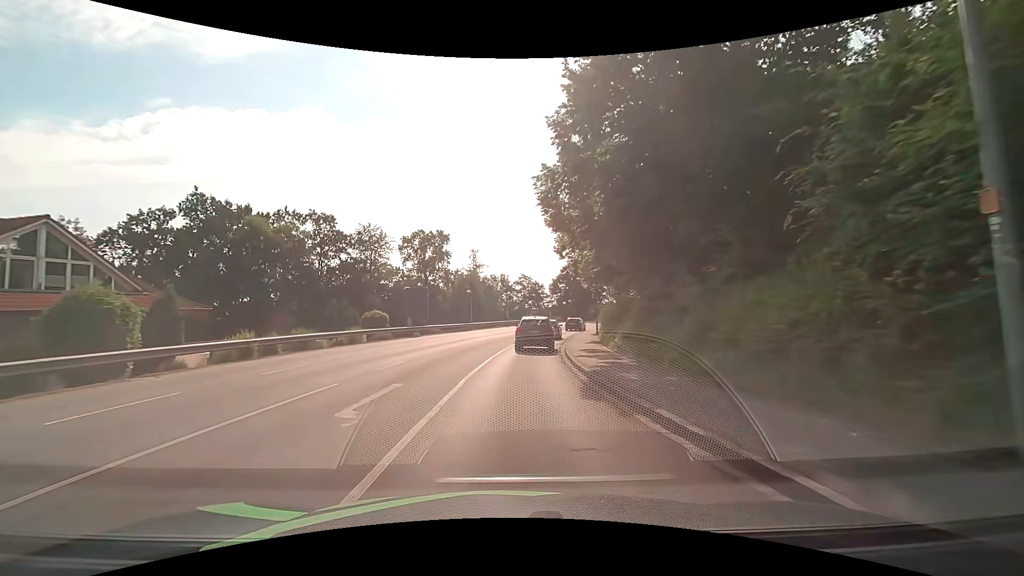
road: tertiary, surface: asphalt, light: Day
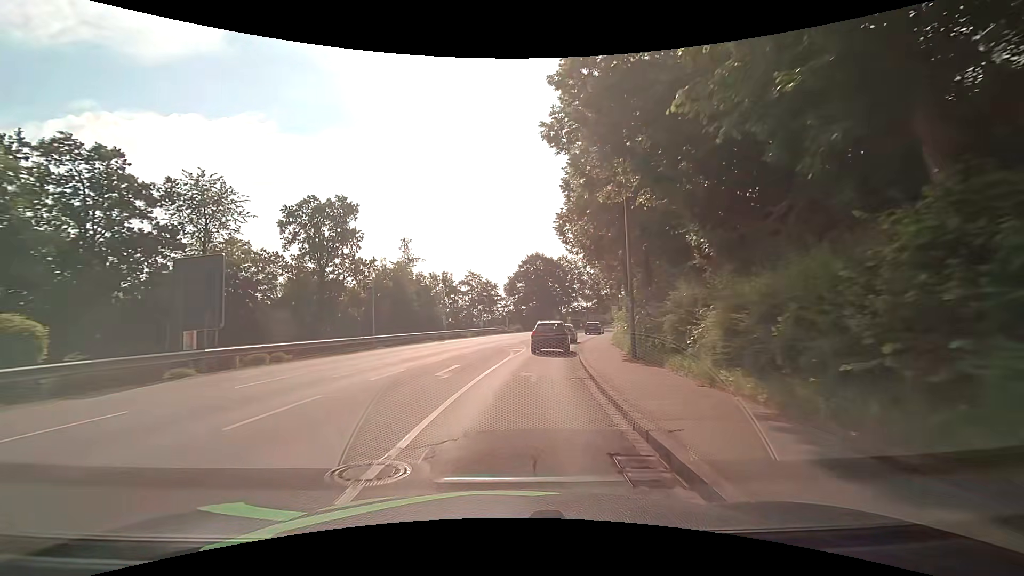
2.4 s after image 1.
(+1.0, +24.6) m; +5°
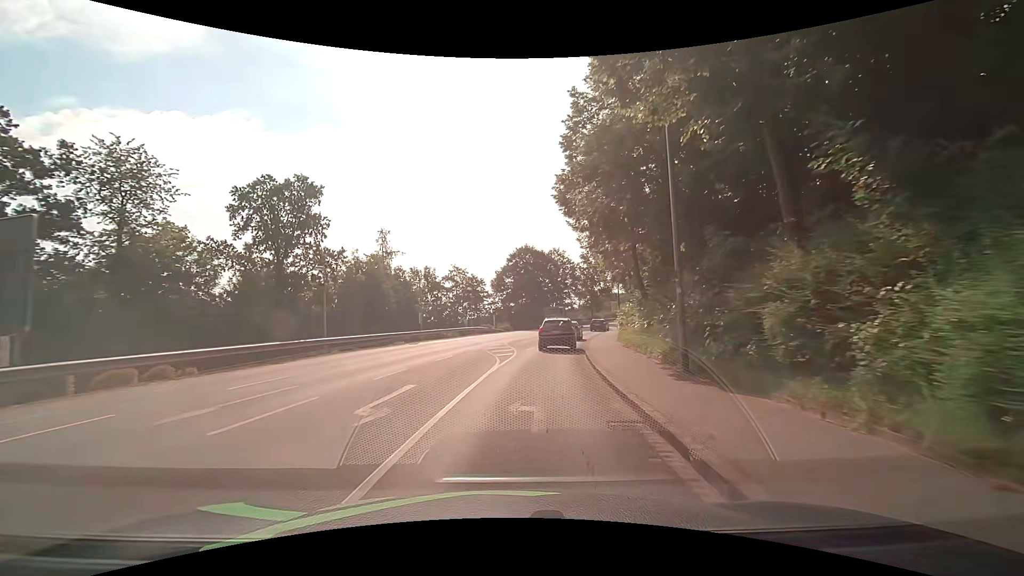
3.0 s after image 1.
(+0.1, +6.4) m; 0°
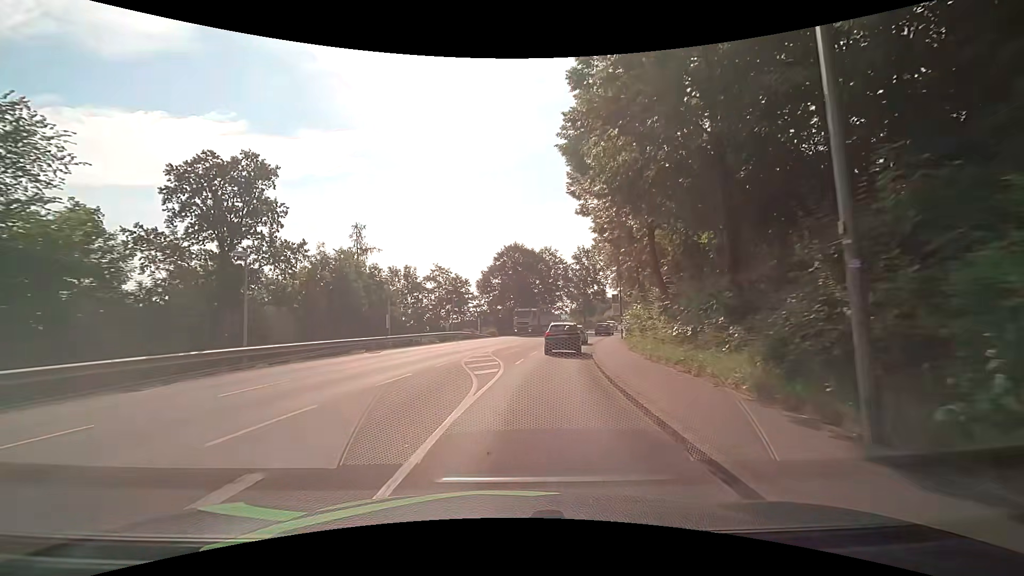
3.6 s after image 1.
(+0.2, +6.4) m; +3°
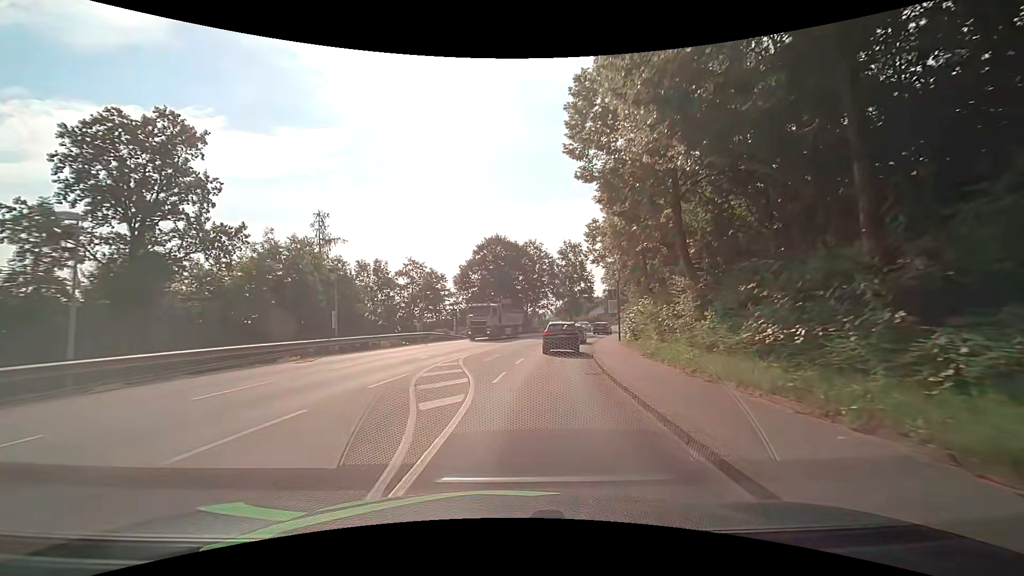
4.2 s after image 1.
(0.0, +6.5) m; +1°
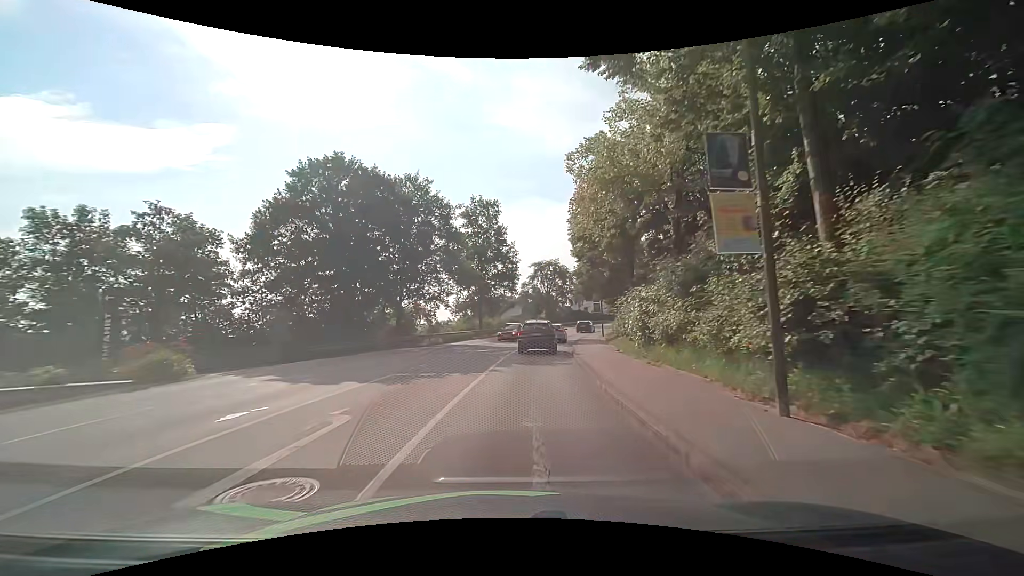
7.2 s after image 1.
(+3.2, +31.9) m; +10°
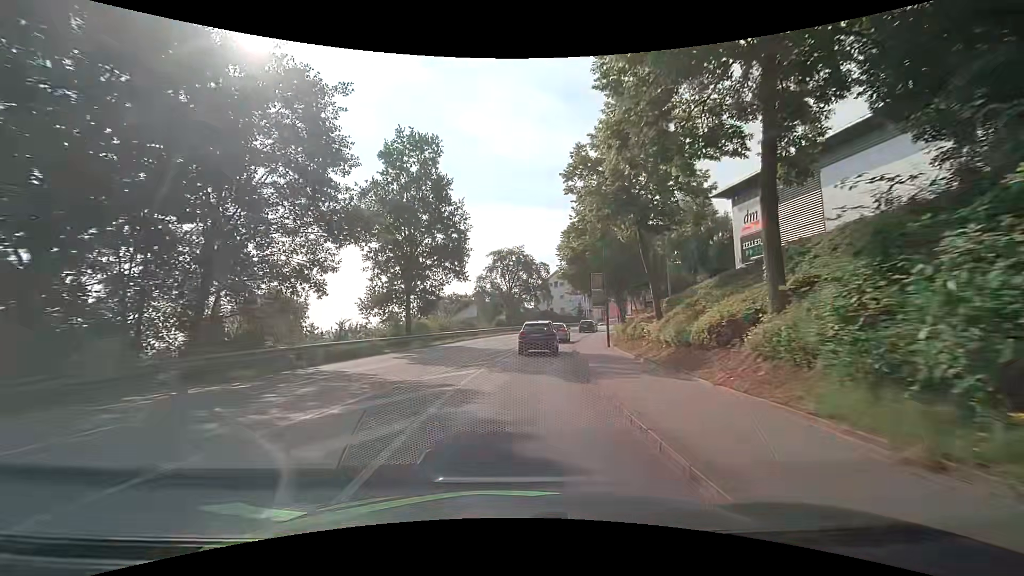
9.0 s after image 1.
(+0.9, +18.8) m; +5°
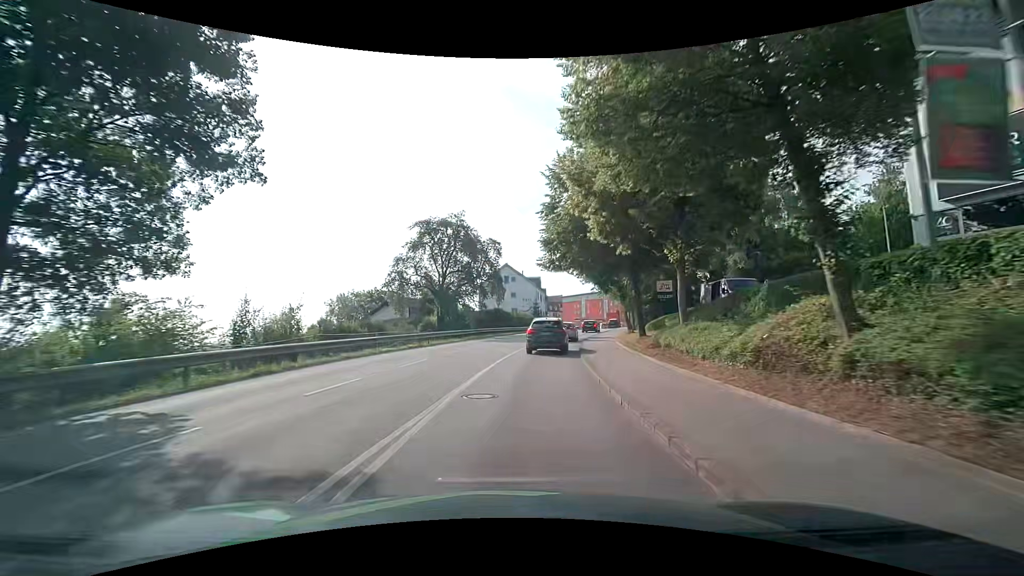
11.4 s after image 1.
(+1.4, +23.9) m; +6°
